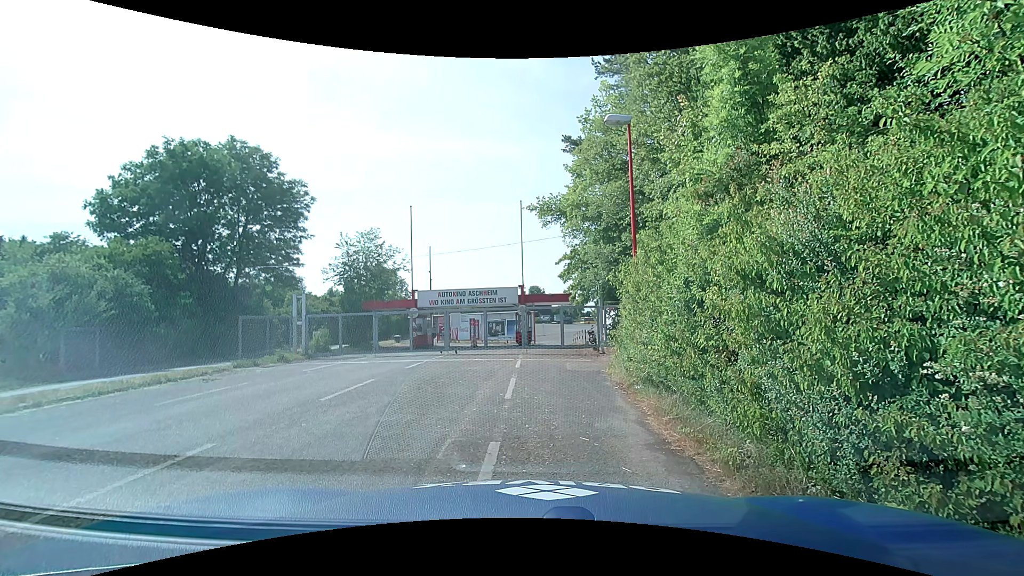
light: Day
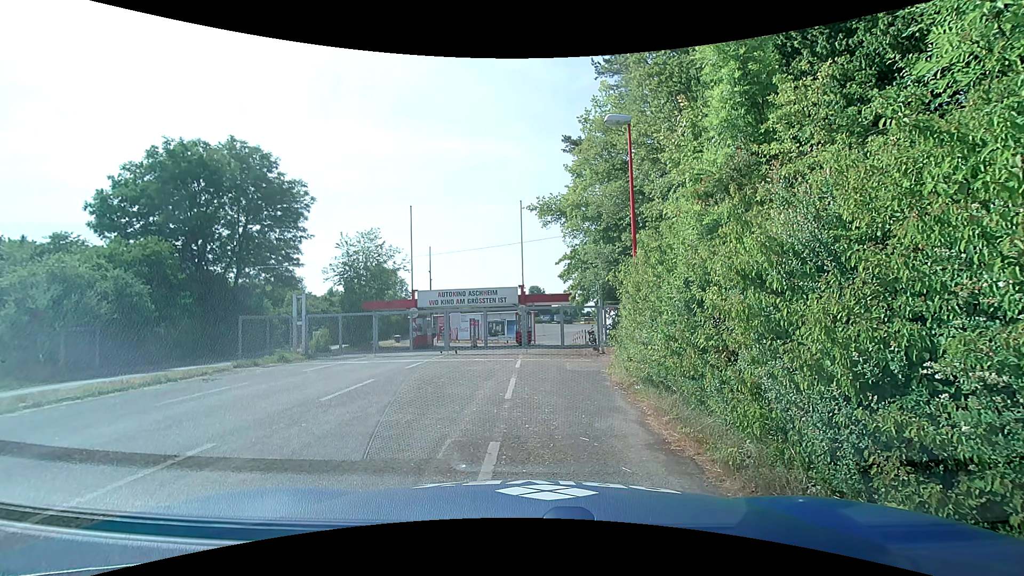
(0.0, 0.0) m; 0°
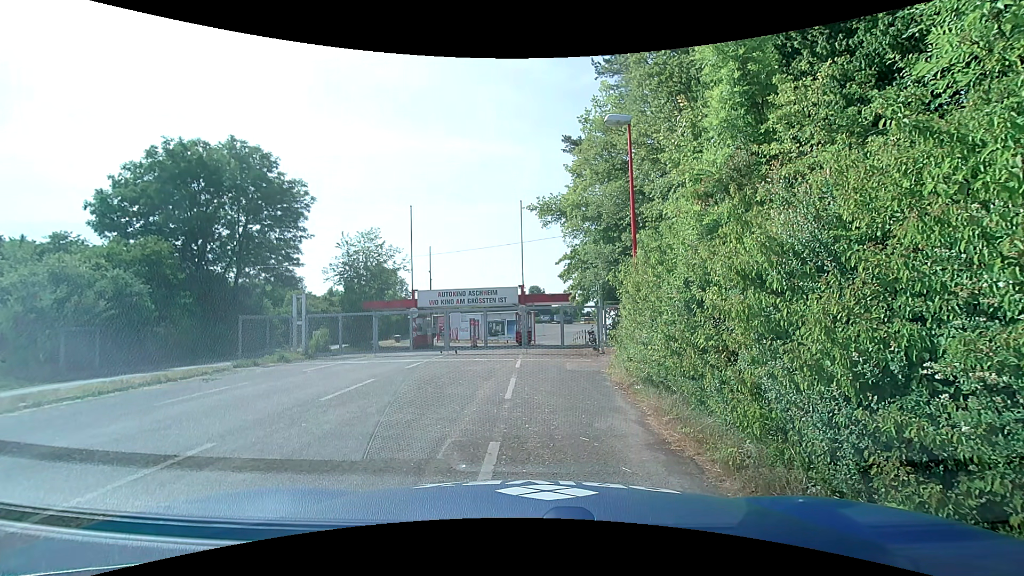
(0.0, 0.0) m; 0°
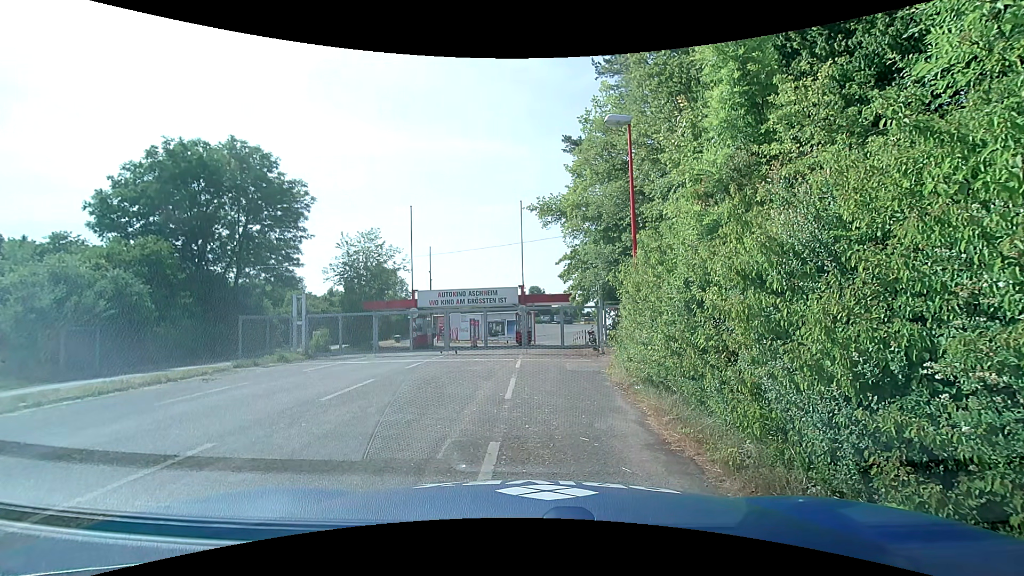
(0.0, 0.0) m; 0°
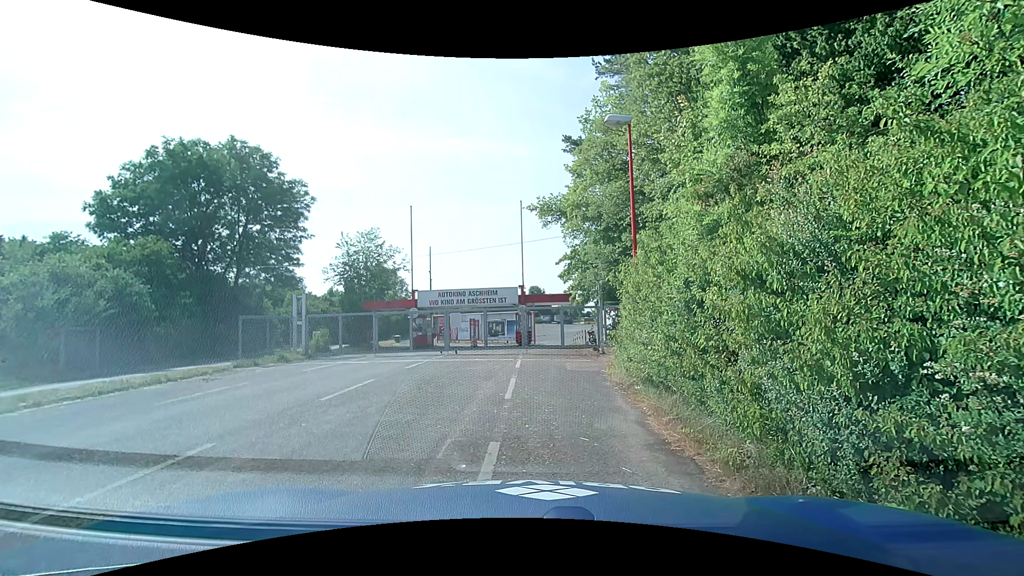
(0.0, 0.0) m; 0°
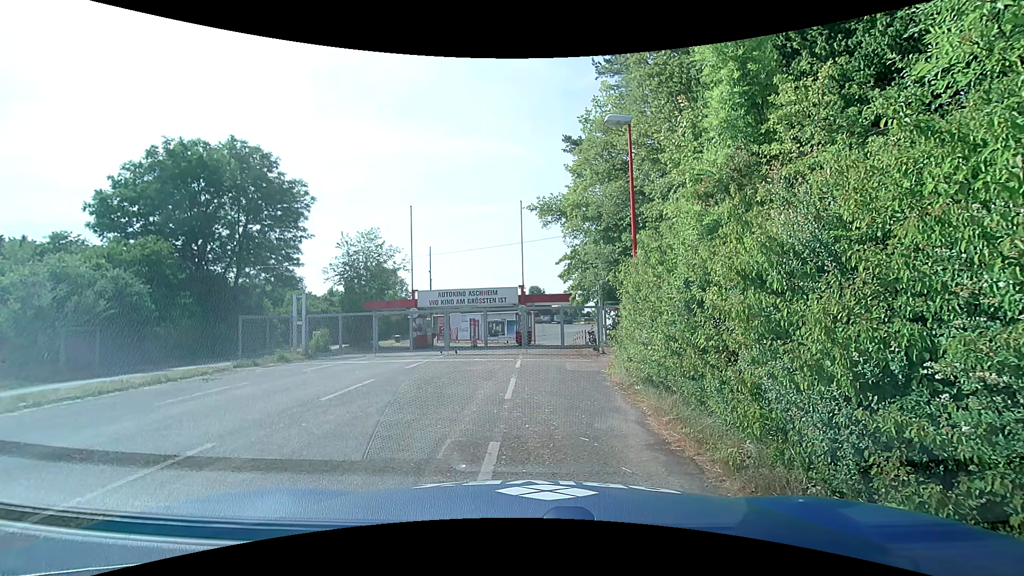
(0.0, 0.0) m; 0°
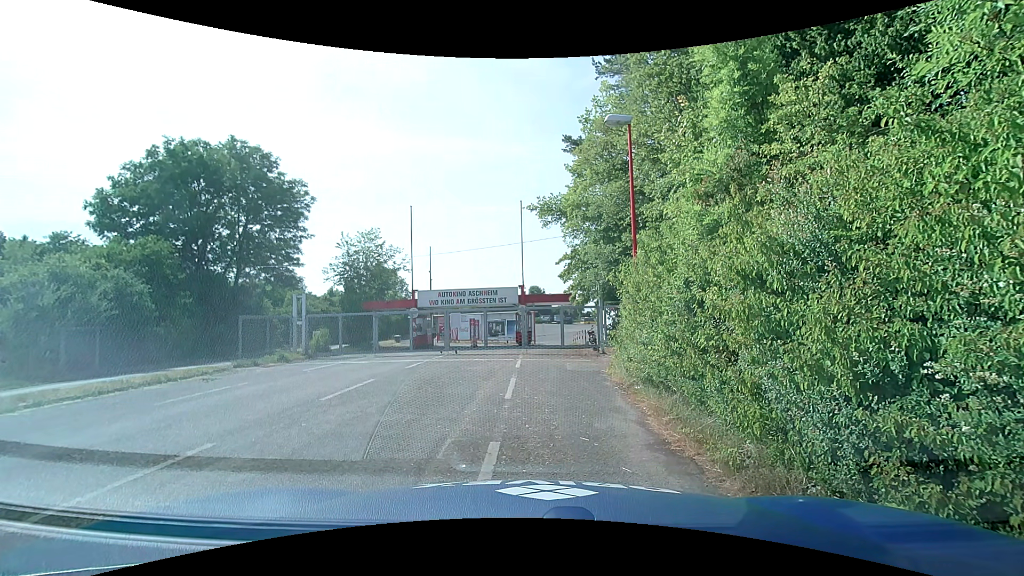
(0.0, 0.0) m; 0°
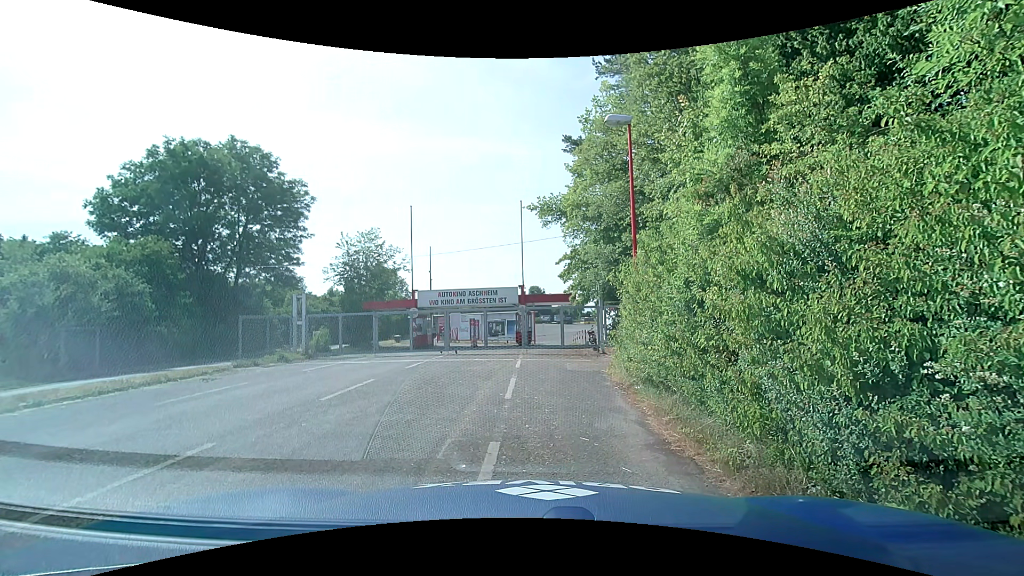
(0.0, 0.0) m; 0°
